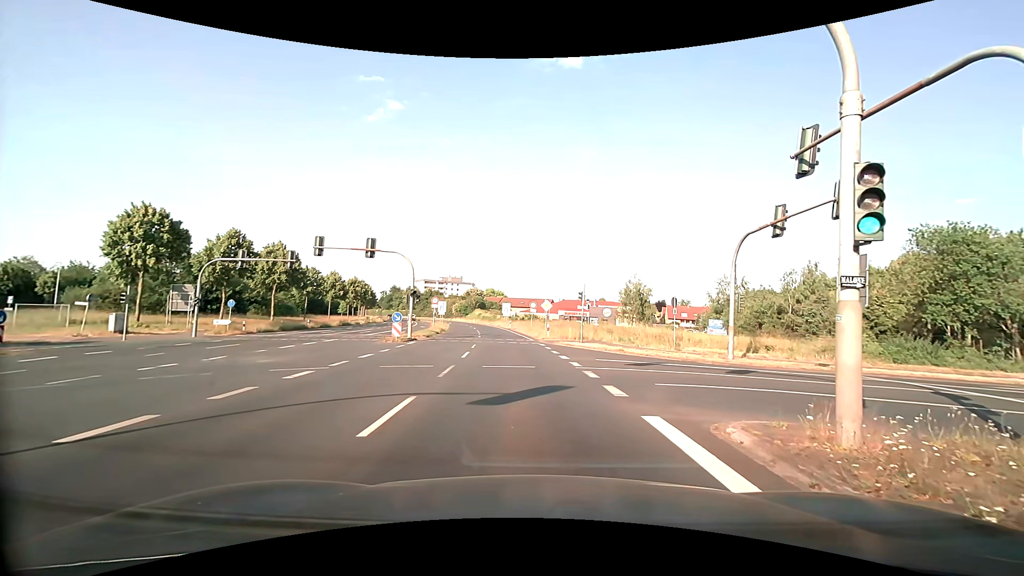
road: primary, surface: asphalt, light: Day
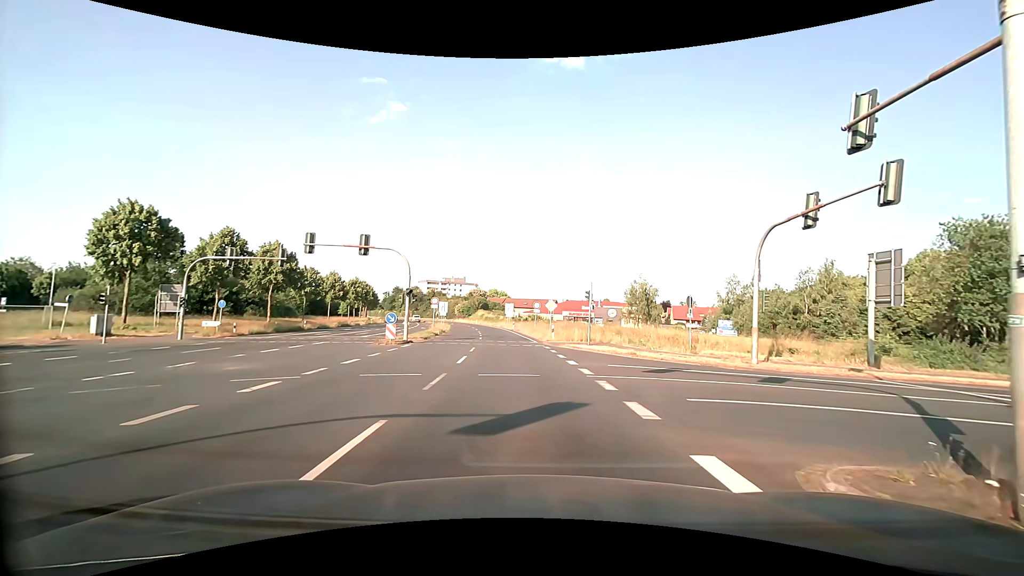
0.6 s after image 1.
(0.0, +2.1) m; -2°
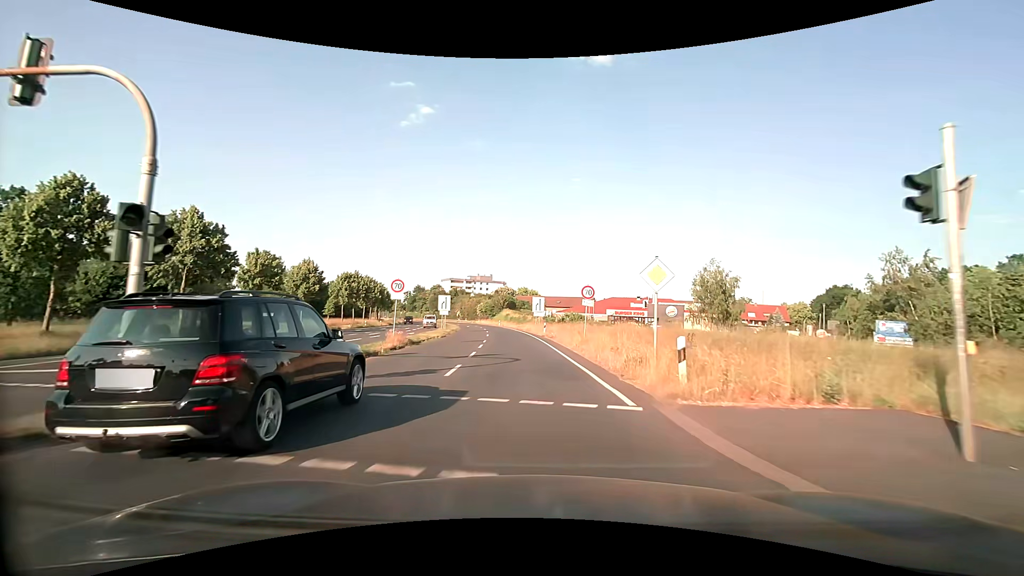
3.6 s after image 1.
(-0.3, +24.1) m; -3°
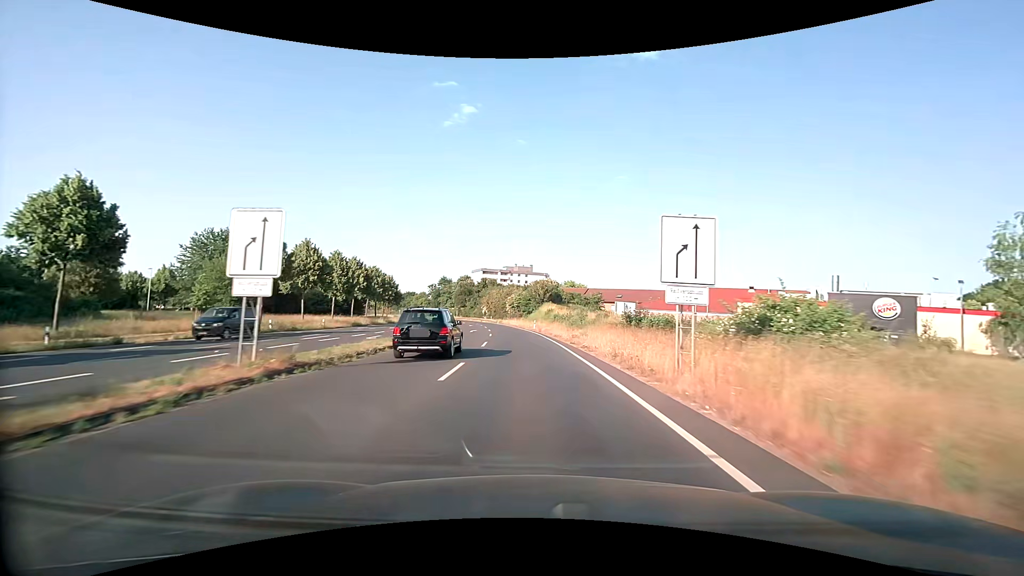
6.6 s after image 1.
(-1.6, +43.3) m; -5°
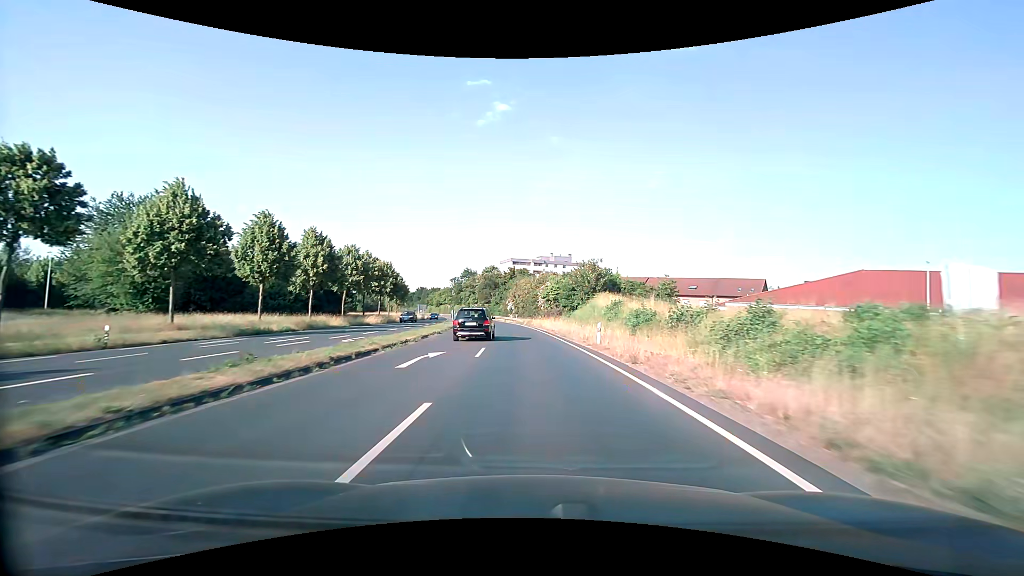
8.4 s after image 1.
(-1.1, +31.4) m; -4°
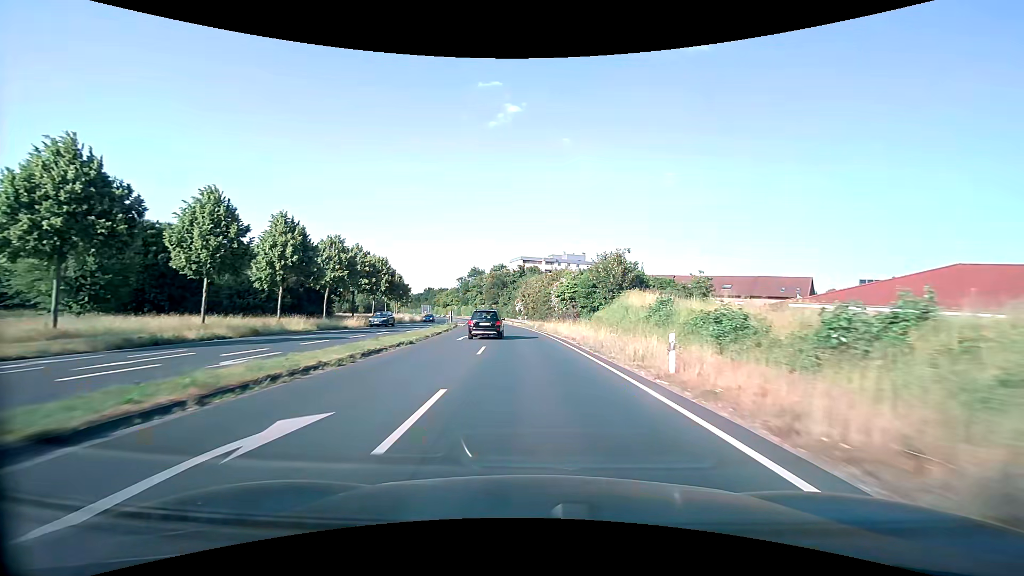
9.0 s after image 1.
(-0.1, +10.6) m; -1°
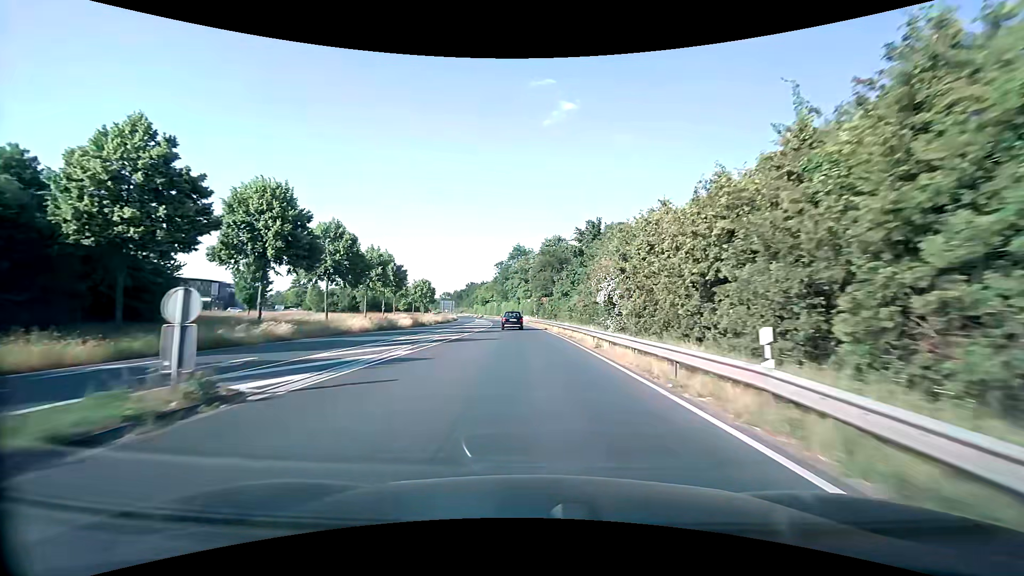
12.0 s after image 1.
(-3.3, +53.2) m; -6°
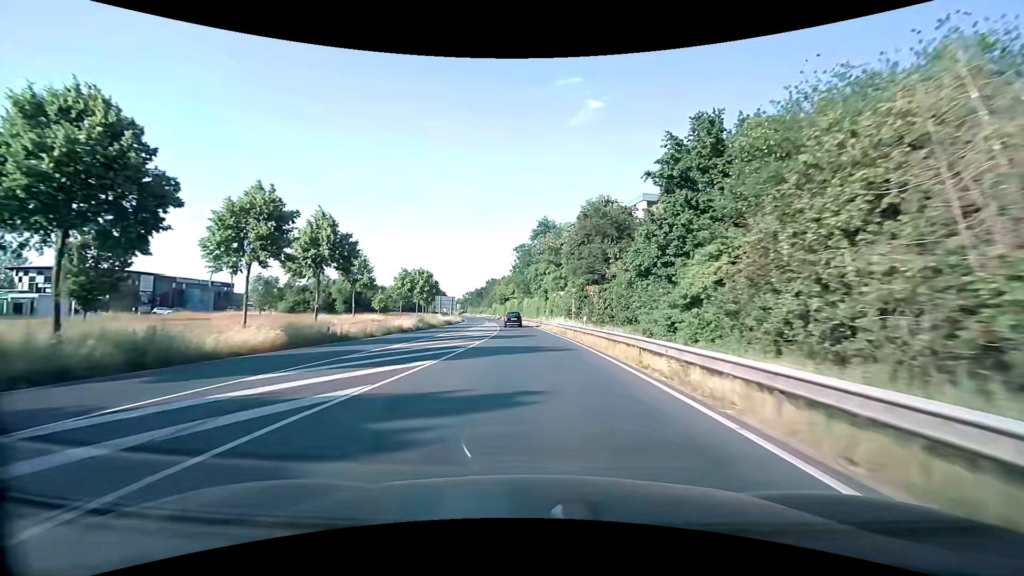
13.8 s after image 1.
(-1.0, +32.2) m; -3°
(0, +10) (0, +20) (-1, +30) (-1, +40) (-2, +50) (-3, +60) (-4, +70) (-5, +80) (-7, +90) (-8, +100) m
